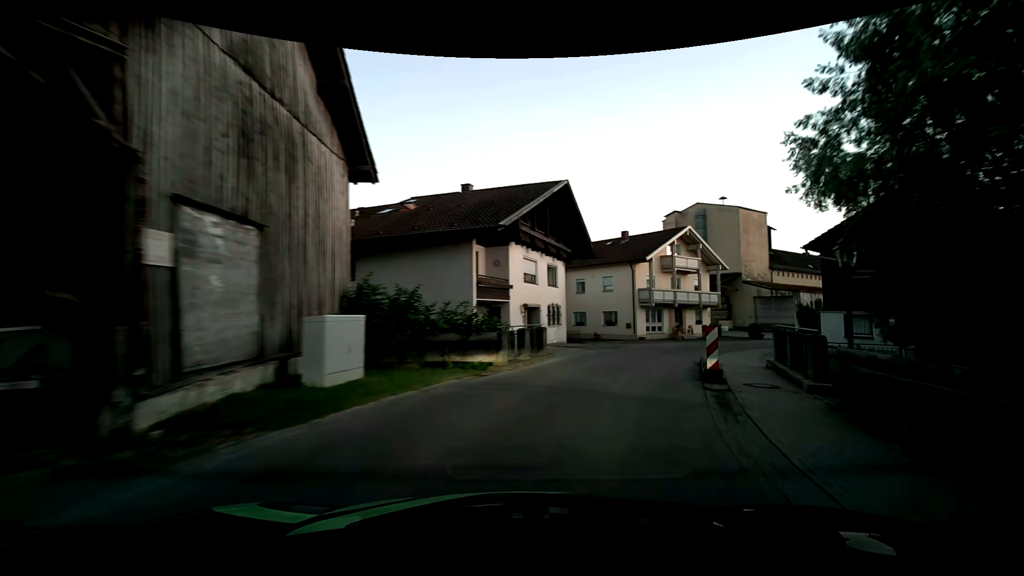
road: tertiary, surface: asphalt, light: Dusk
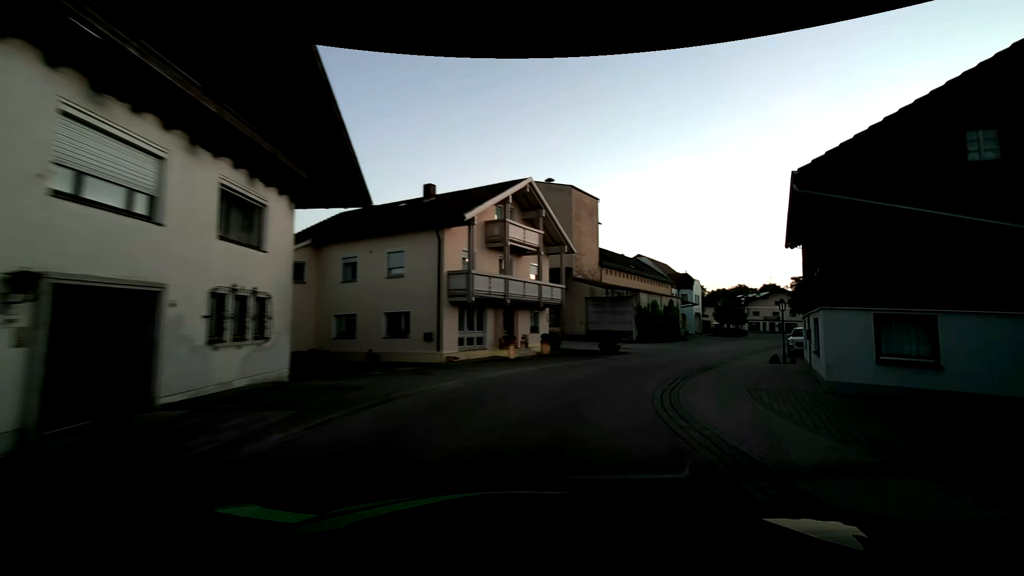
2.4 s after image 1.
(+3.4, +17.3) m; +22°
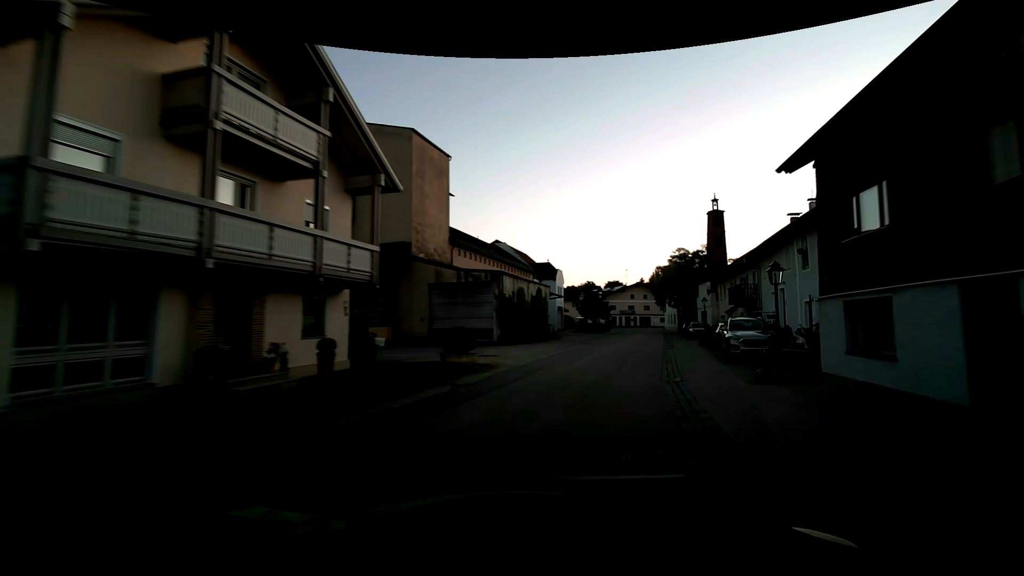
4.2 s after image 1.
(+2.0, +13.2) m; +17°
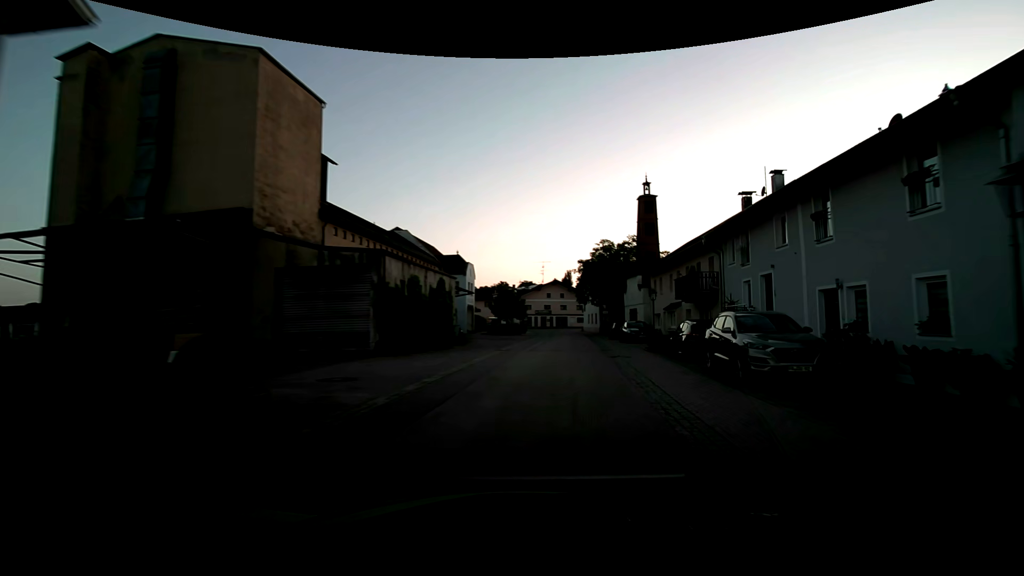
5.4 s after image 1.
(+0.8, +8.9) m; +9°
